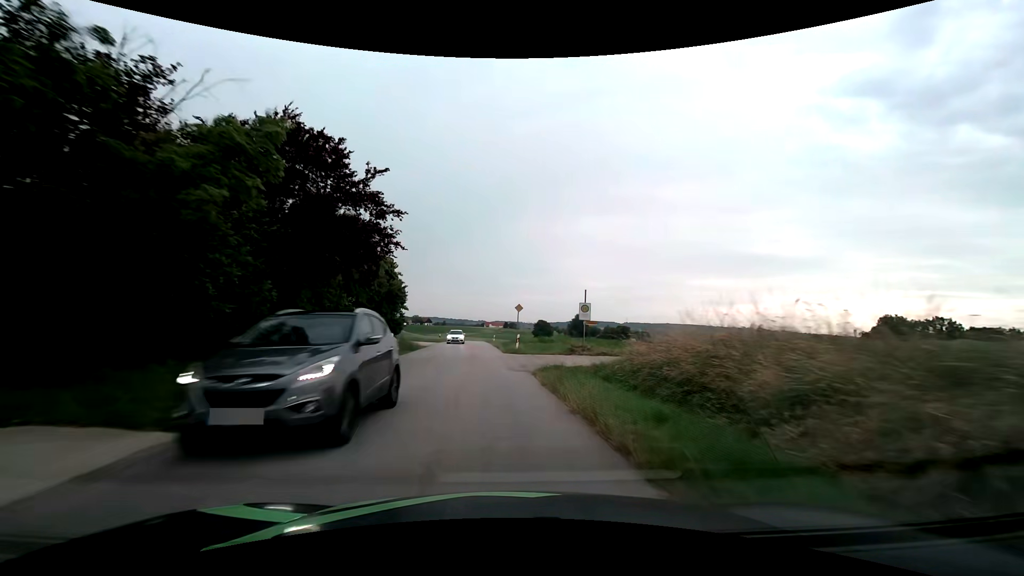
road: tertiary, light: Day
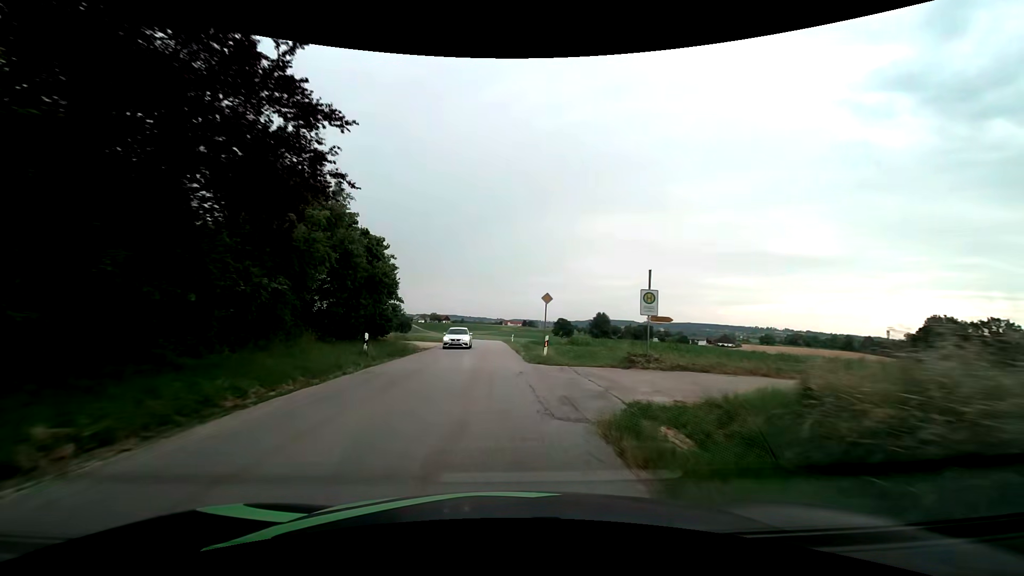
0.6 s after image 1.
(-0.1, +8.6) m; -2°
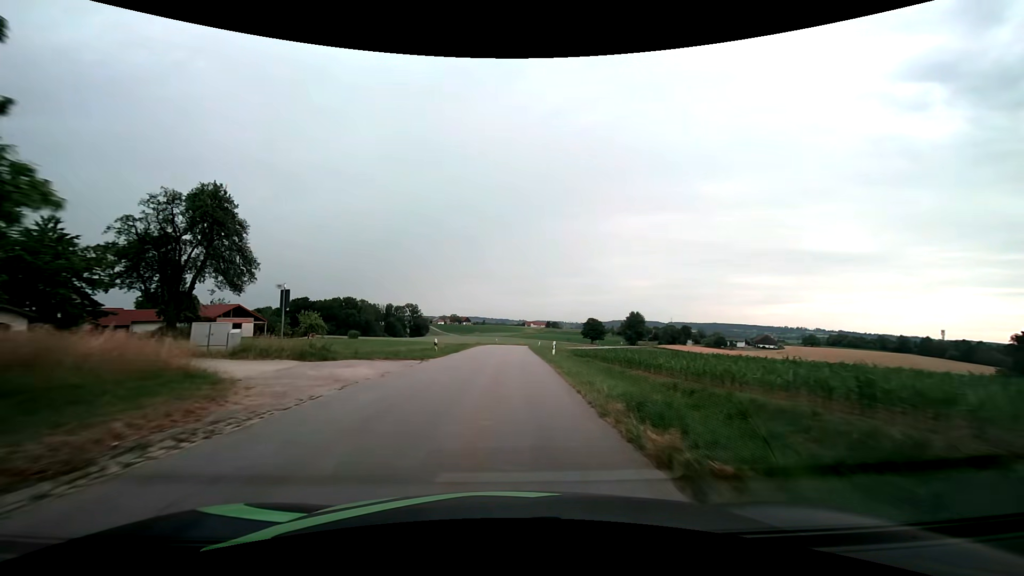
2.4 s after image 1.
(-0.8, +26.0) m; -3°
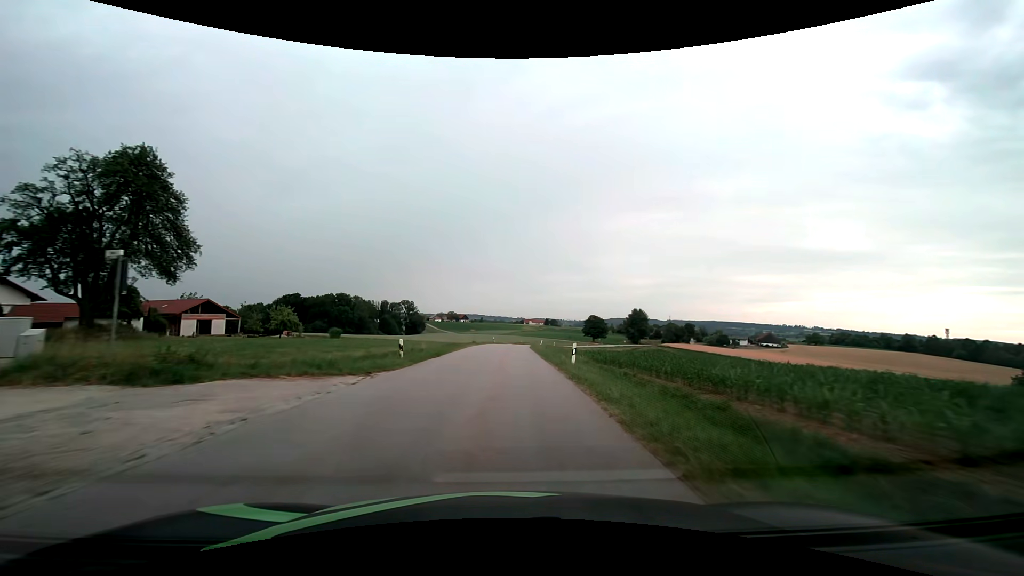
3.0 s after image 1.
(0.0, +9.2) m; 0°
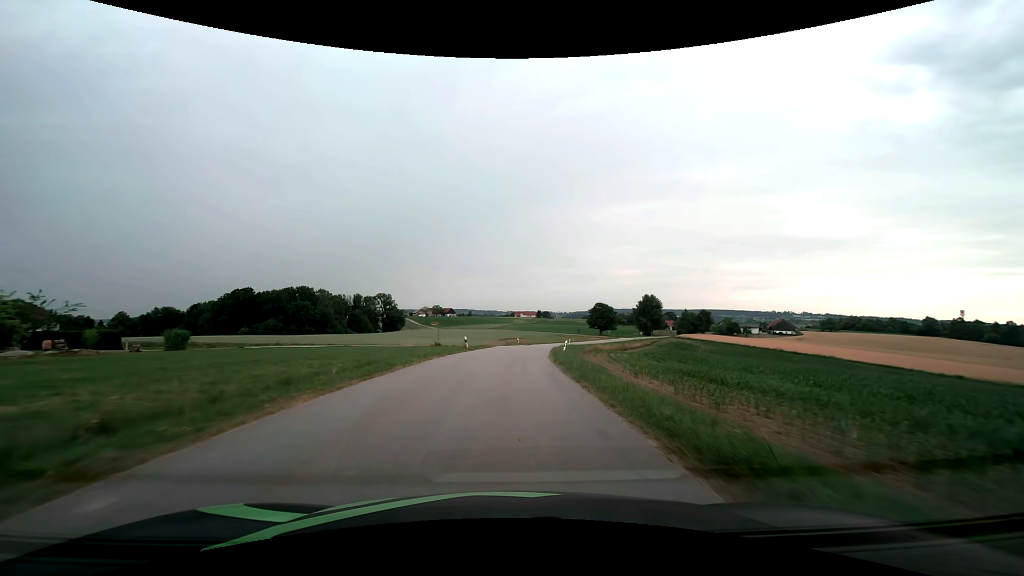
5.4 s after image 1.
(+0.2, +39.6) m; +1°
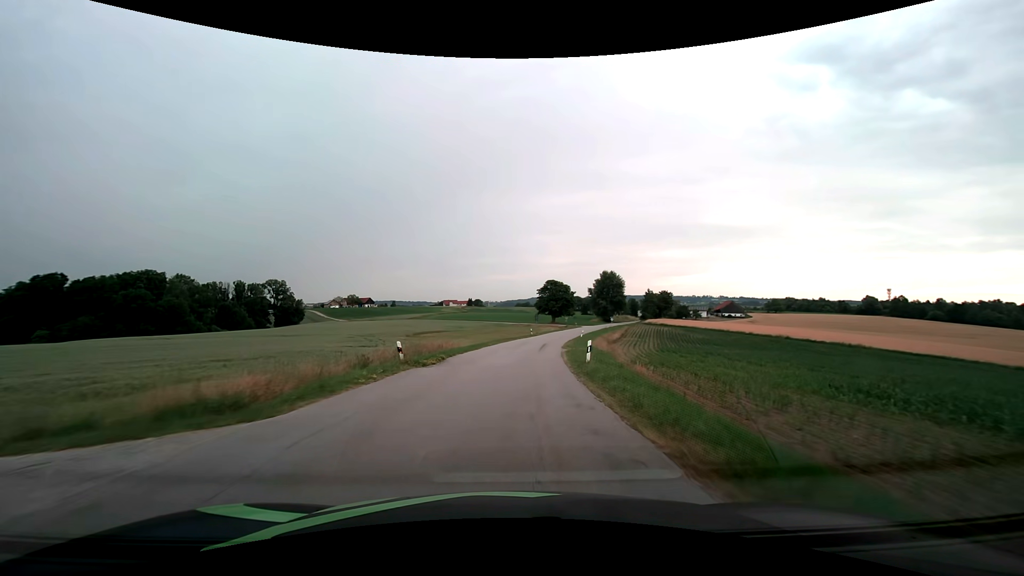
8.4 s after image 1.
(+2.6, +50.5) m; +8°
(0, +10) (+1, +20) (+1, +30) (+2, +40) (+4, +50) (+5, +60) (+7, +69) (+10, +79) (+12, +89) (+15, +99) m
